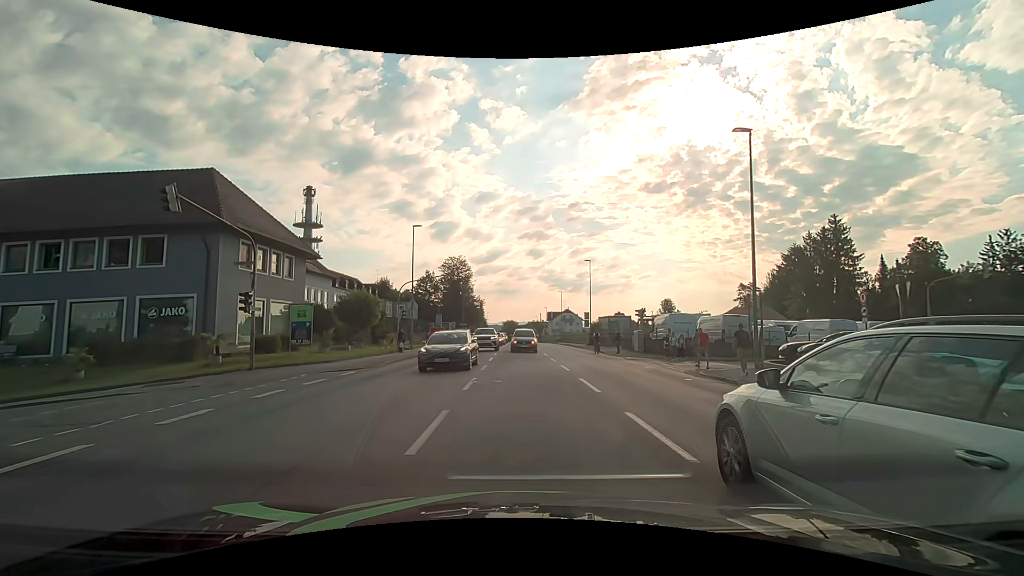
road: tertiary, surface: asphalt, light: Day
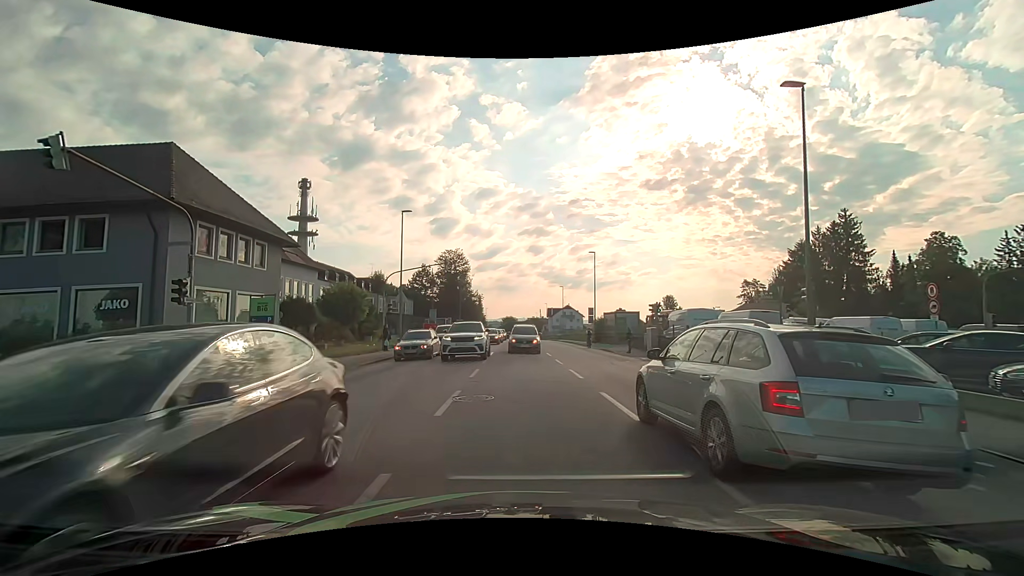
(0.0, +3.7) m; 0°
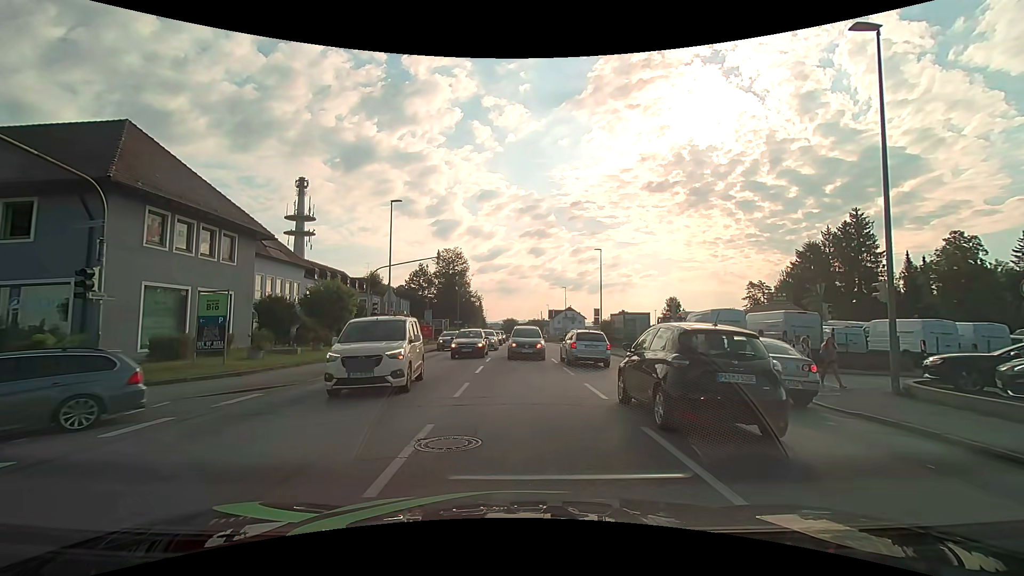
(0.0, +3.4) m; 0°
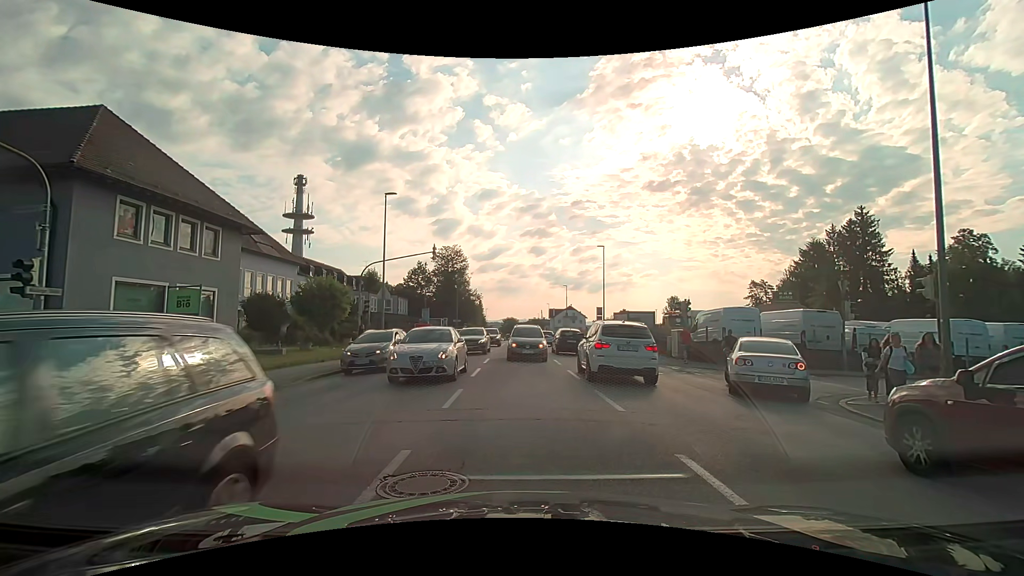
(0.0, +1.6) m; 0°
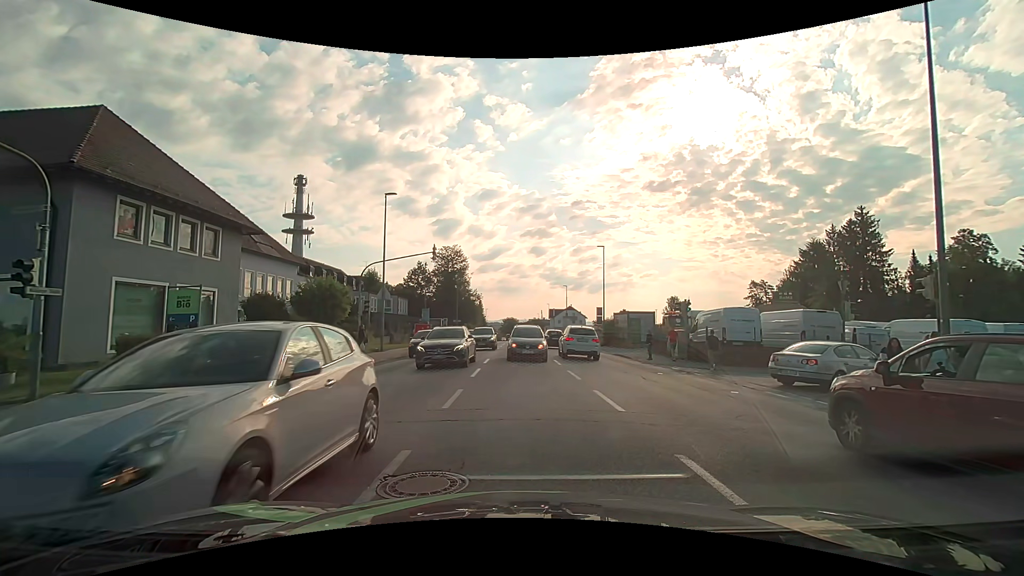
(0.0, +0.1) m; 0°
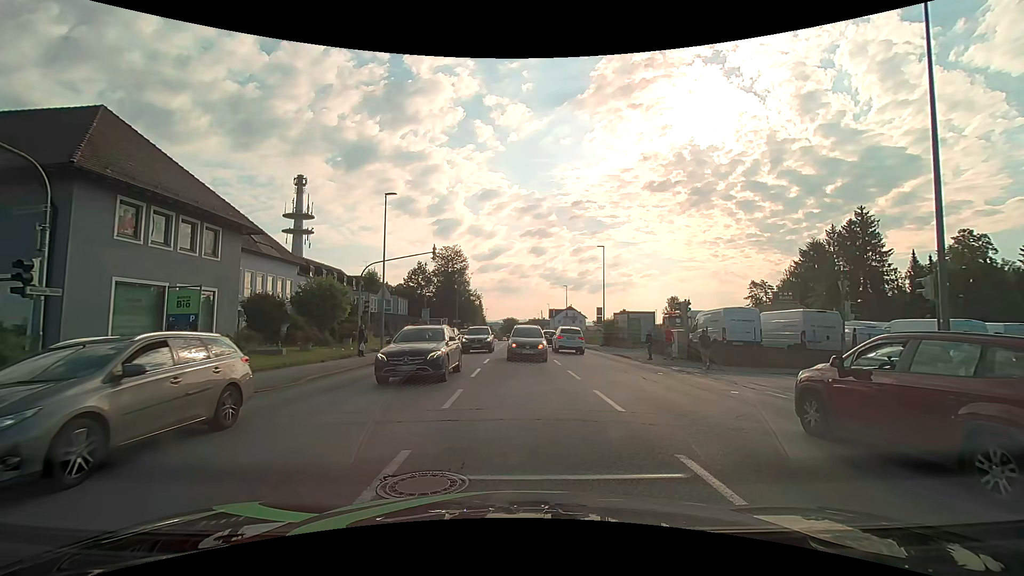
(0.0, 0.0) m; 0°
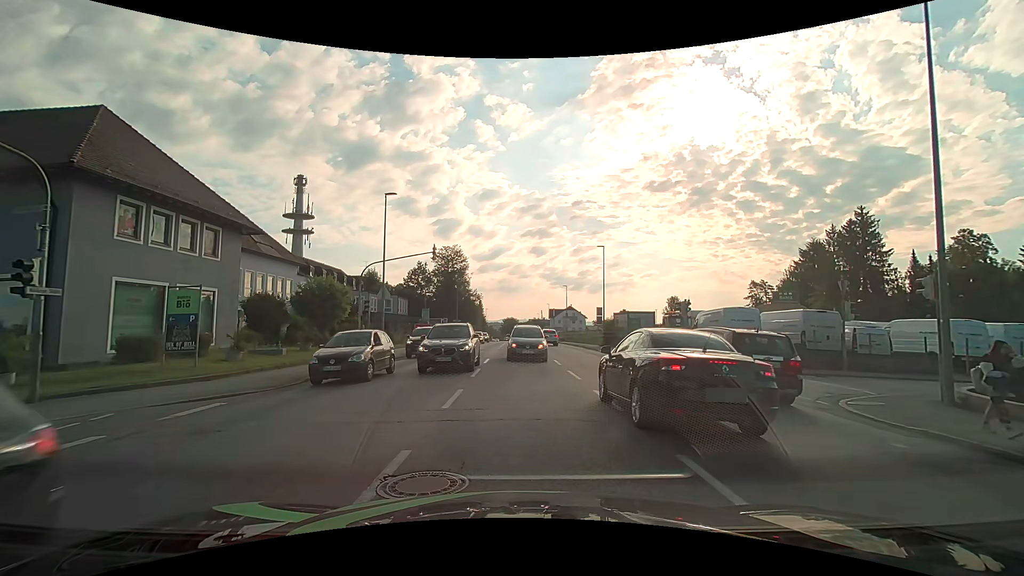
(0.0, 0.0) m; 0°
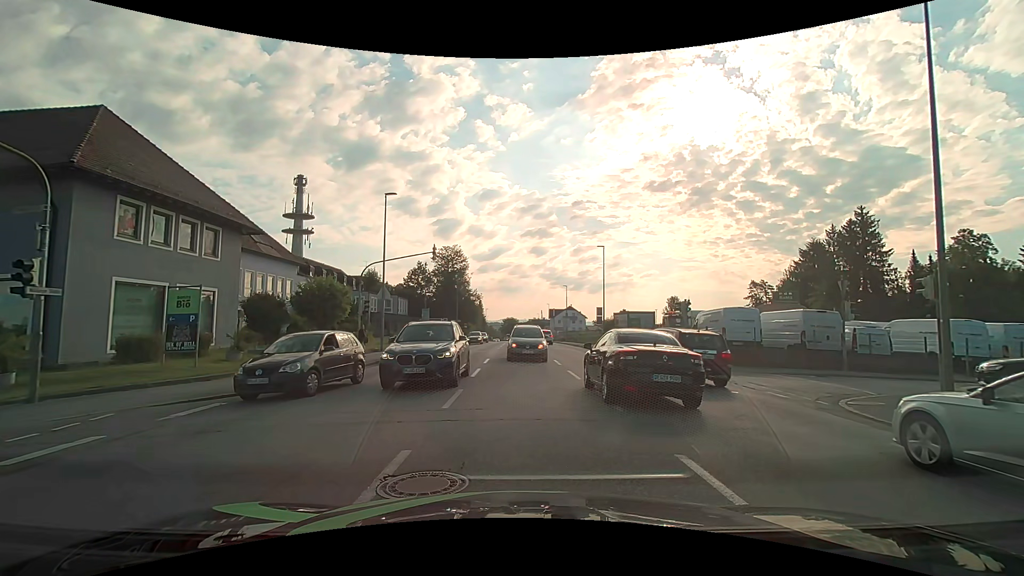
(0.0, 0.0) m; 0°
